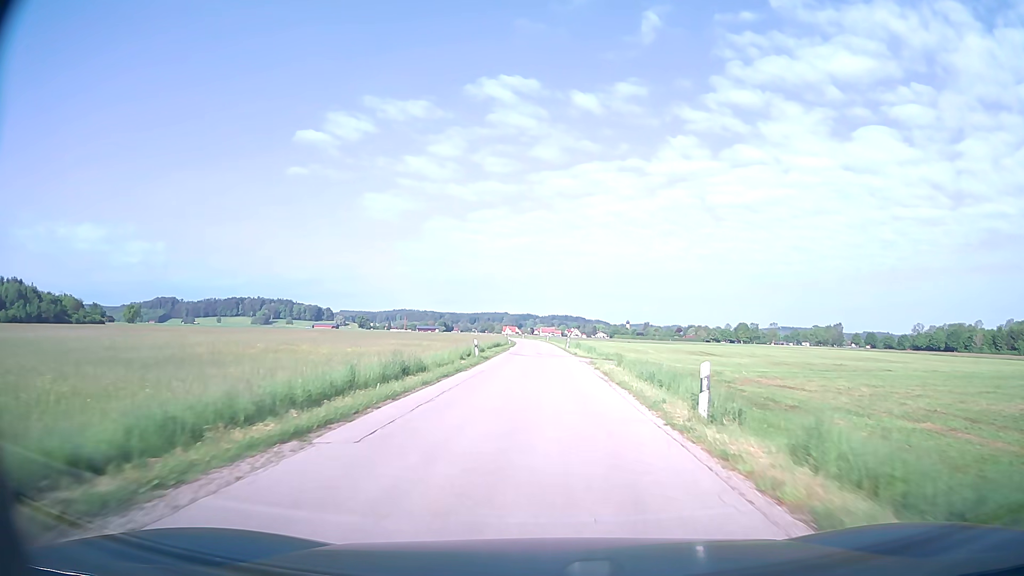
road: unclassified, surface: asphalt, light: Day
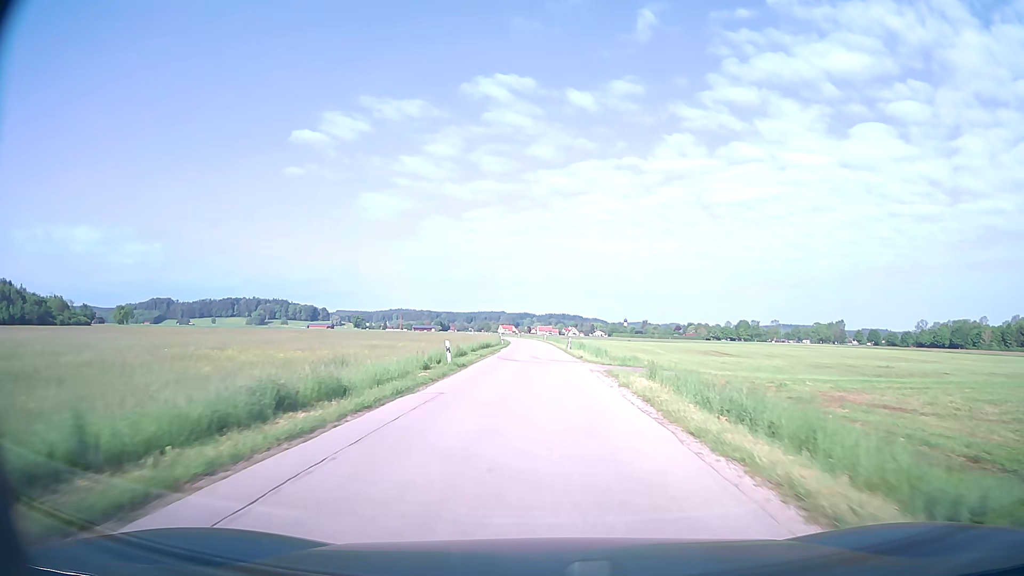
(0.0, +9.5) m; 0°
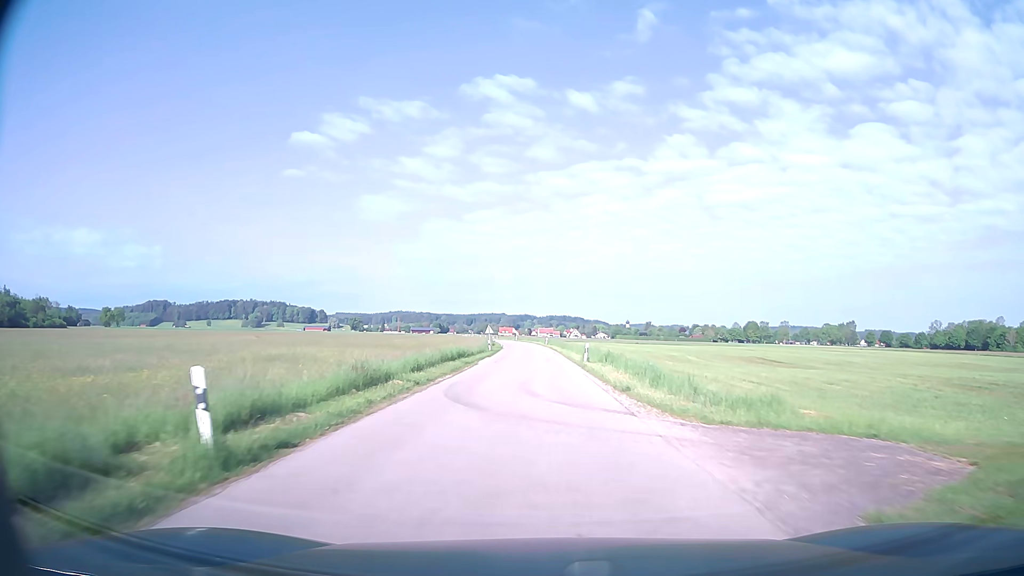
(0.0, +19.3) m; 0°
(0, +10) (0, +20) (0, +30) (0, +40) (0, +50) (-1, +60) (-1, +70) (-2, +80) (-2, +90) (-3, +100) m
